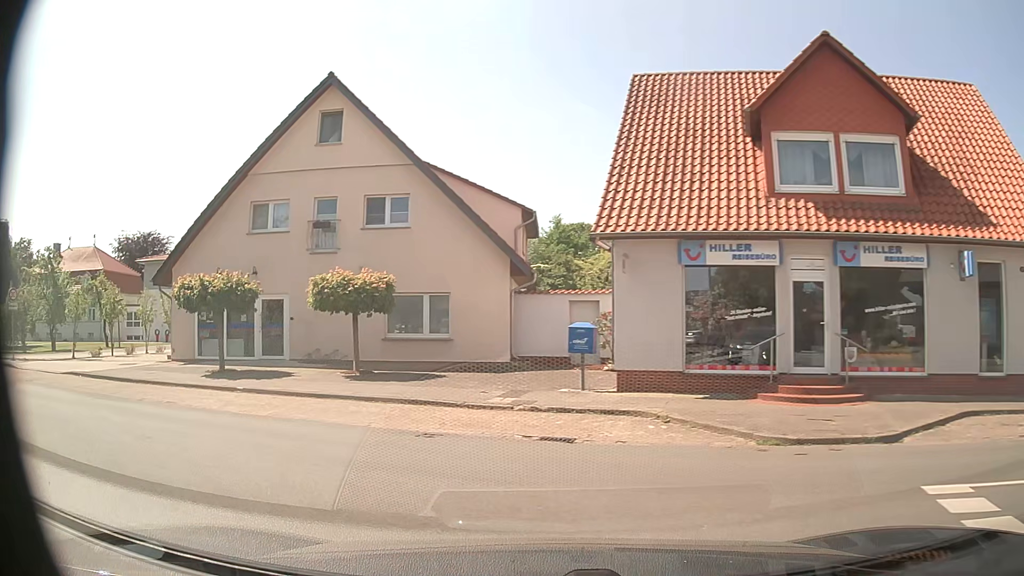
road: secondary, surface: asphalt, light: Day
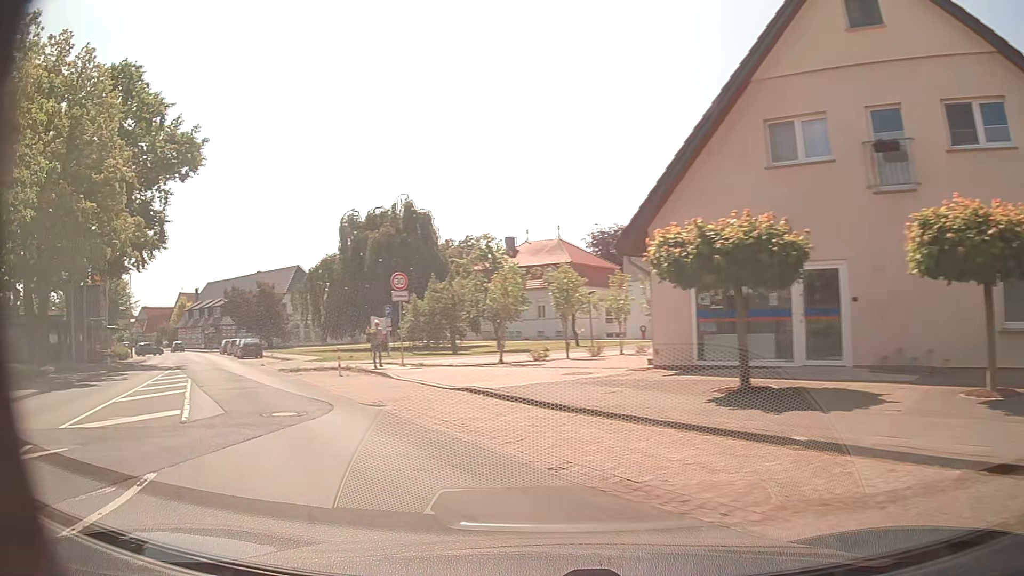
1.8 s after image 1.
(-3.4, +8.7) m; -41°
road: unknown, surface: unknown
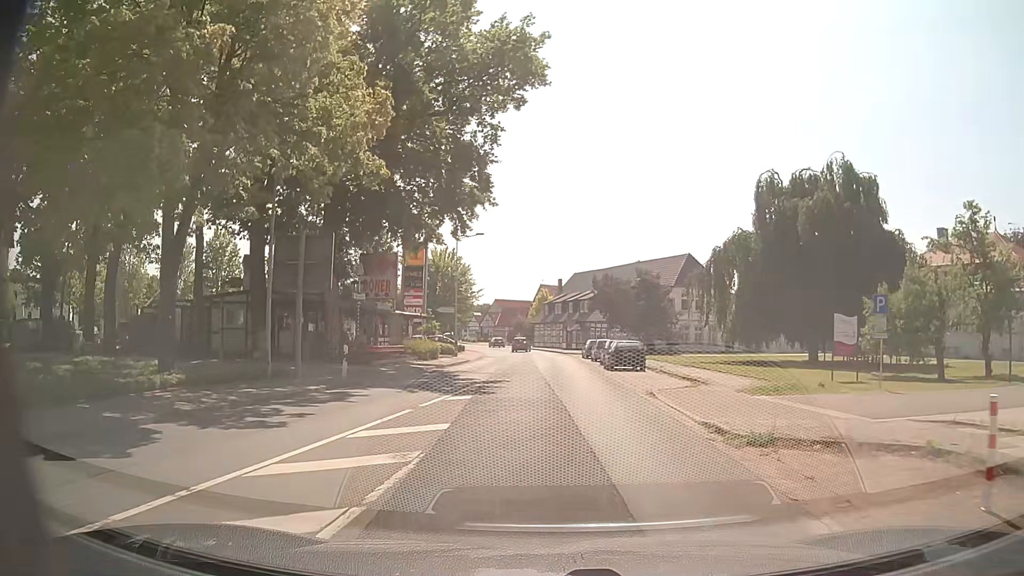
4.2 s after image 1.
(-6.5, +15.4) m; -33°
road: secondary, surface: asphalt
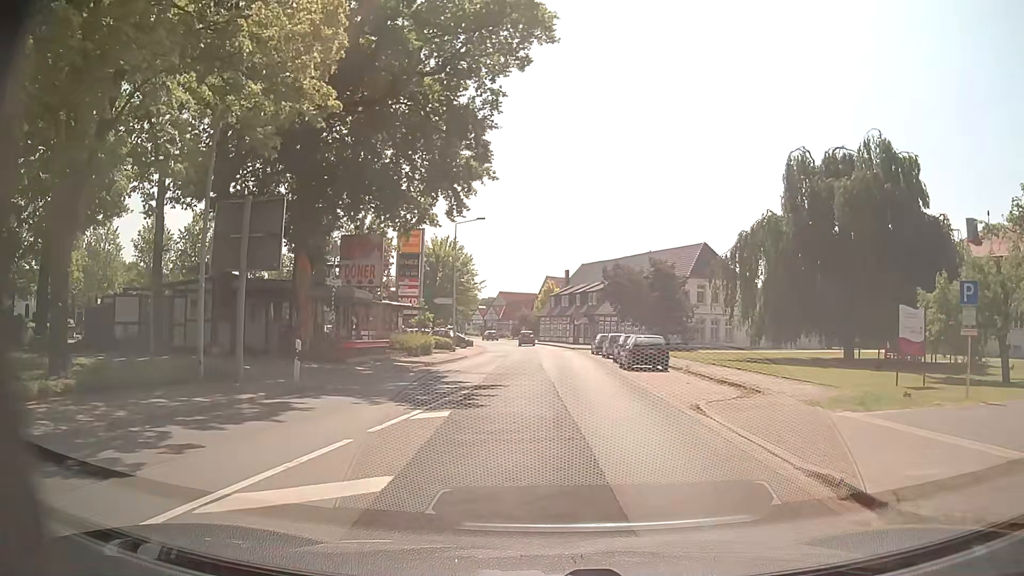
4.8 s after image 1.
(0.0, +4.5) m; 0°
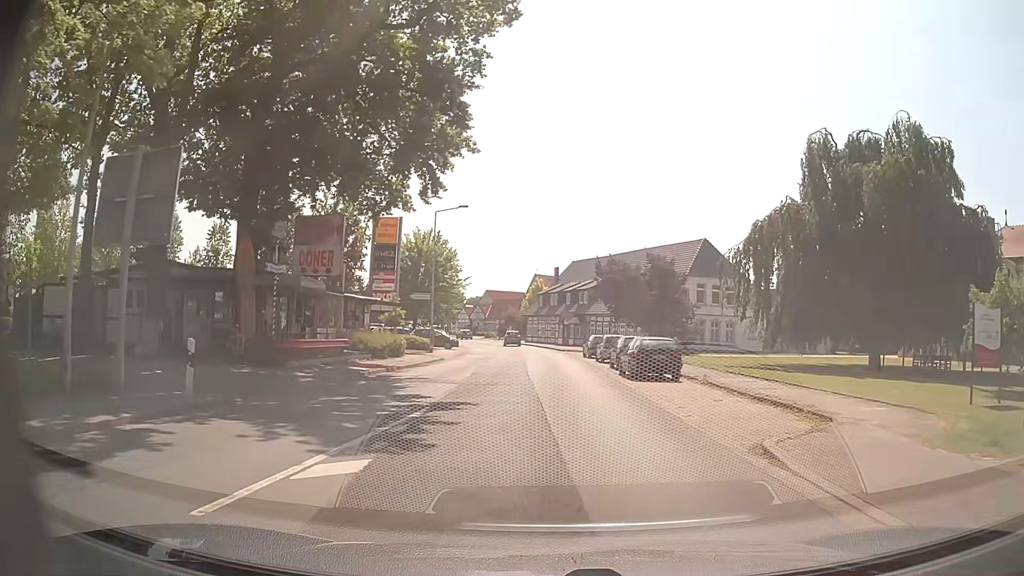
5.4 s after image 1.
(0.0, +4.7) m; +1°
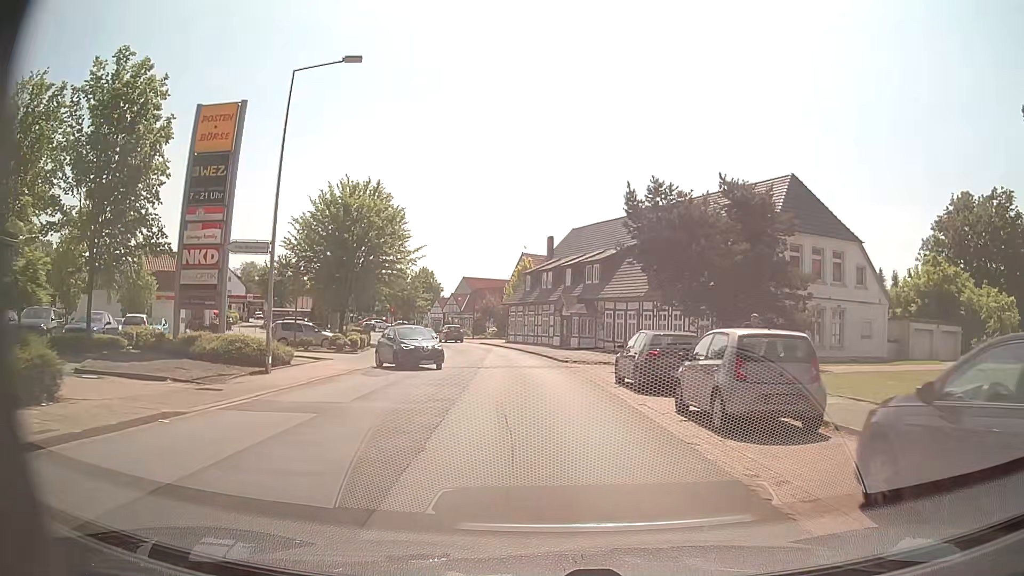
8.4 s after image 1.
(+0.2, +25.8) m; 0°
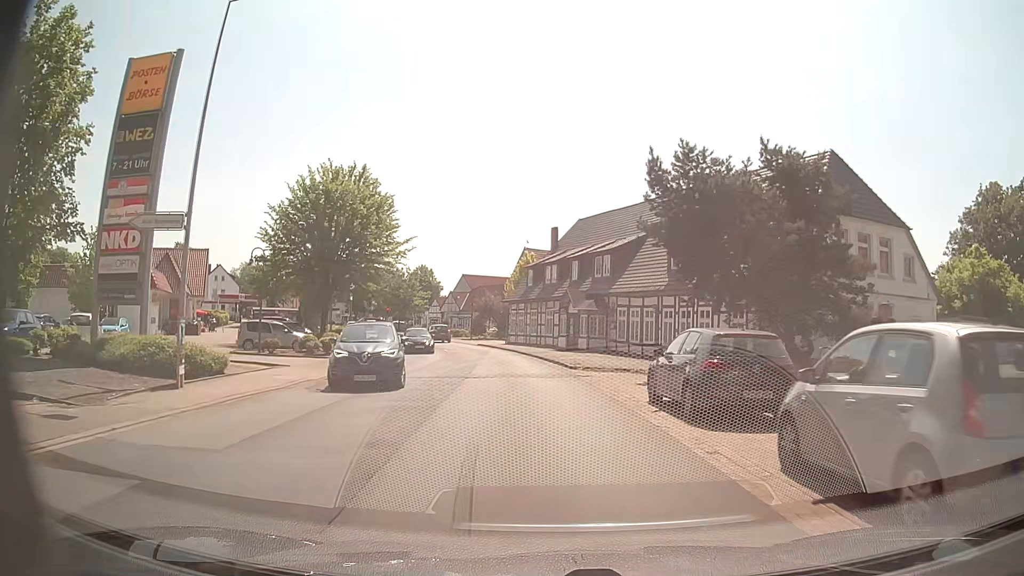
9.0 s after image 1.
(0.0, +5.4) m; -1°
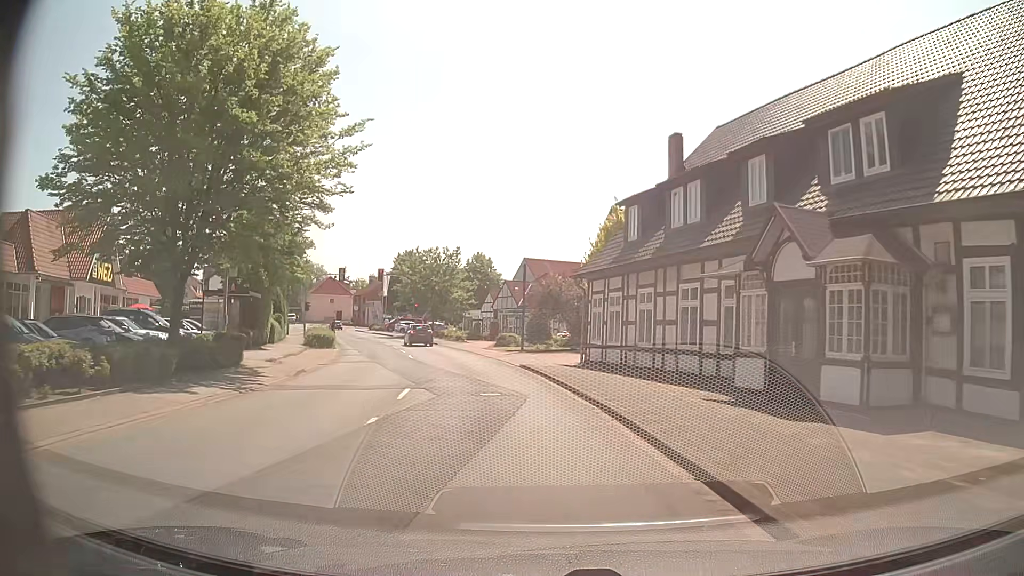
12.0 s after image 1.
(-1.3, +28.3) m; -7°
(0, +10) (-1, +20) (-3, +30) (-6, +39) (-9, +49) (-12, +58) (-16, +68) (-20, +77) (-24, +86) (-29, +95) m
